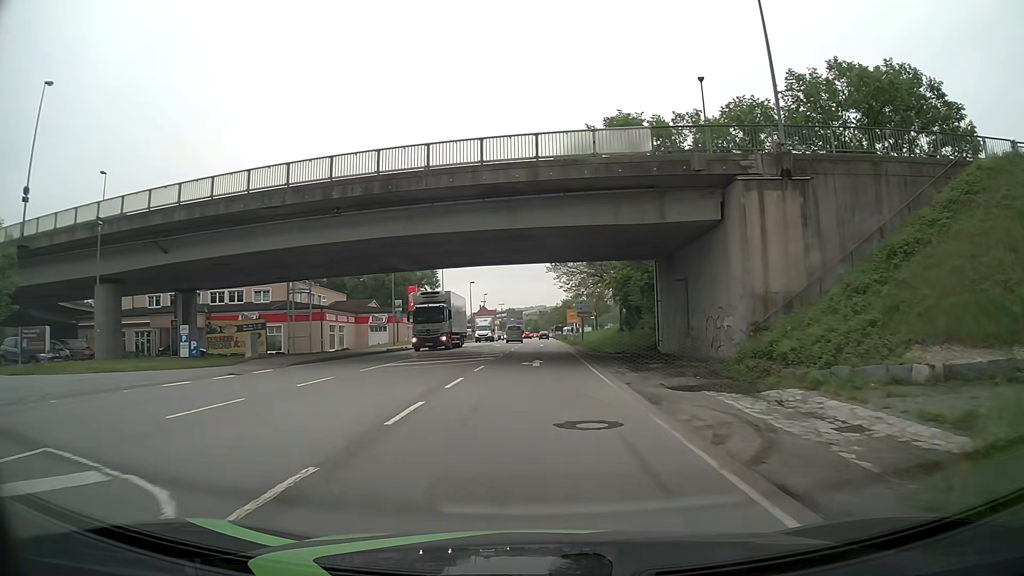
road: primary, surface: asphalt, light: Day
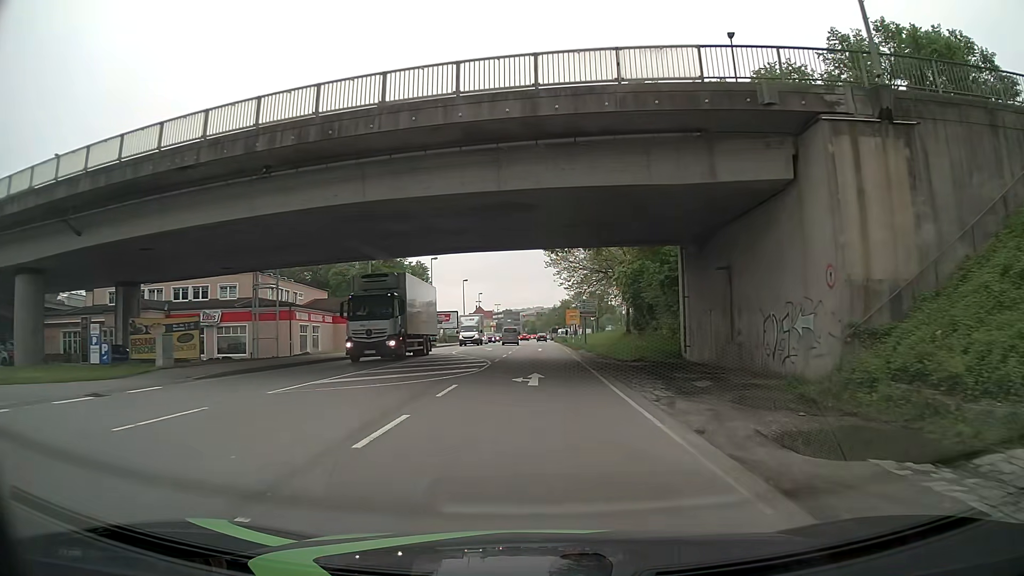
(0.0, +7.6) m; 0°
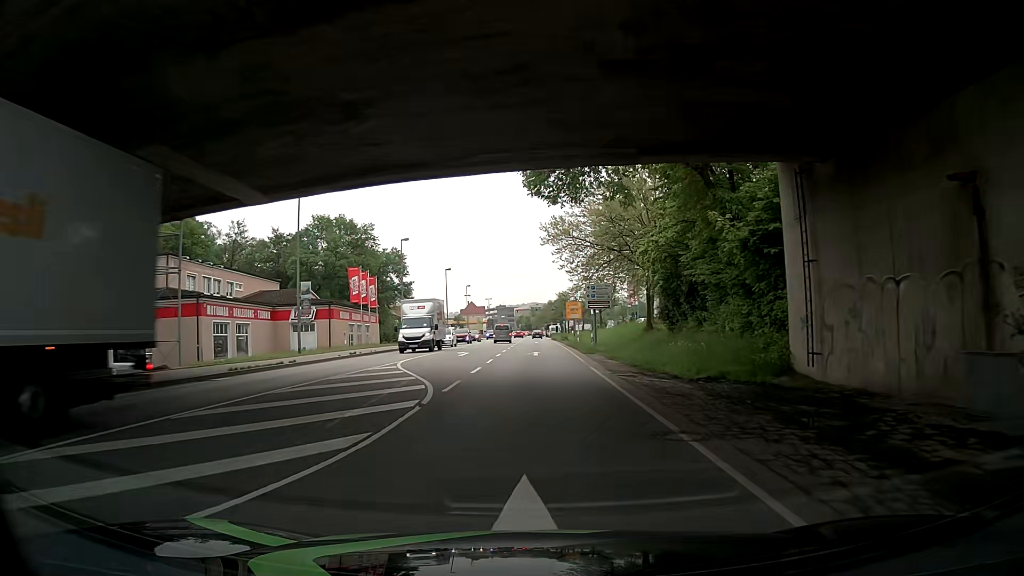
(0.0, +15.2) m; 0°
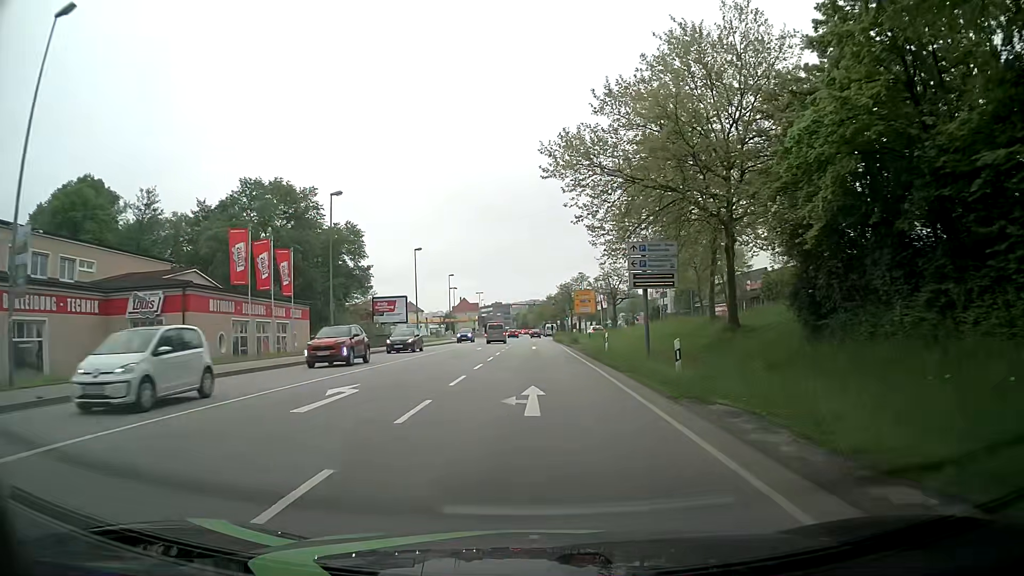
(0.0, +22.9) m; 0°
(0, +10) (0, +20) (0, +30) (0, +40) (+1, +50) (+1, +60) (+1, +70) (+1, +80) (+1, +90) (+1, +100) m
